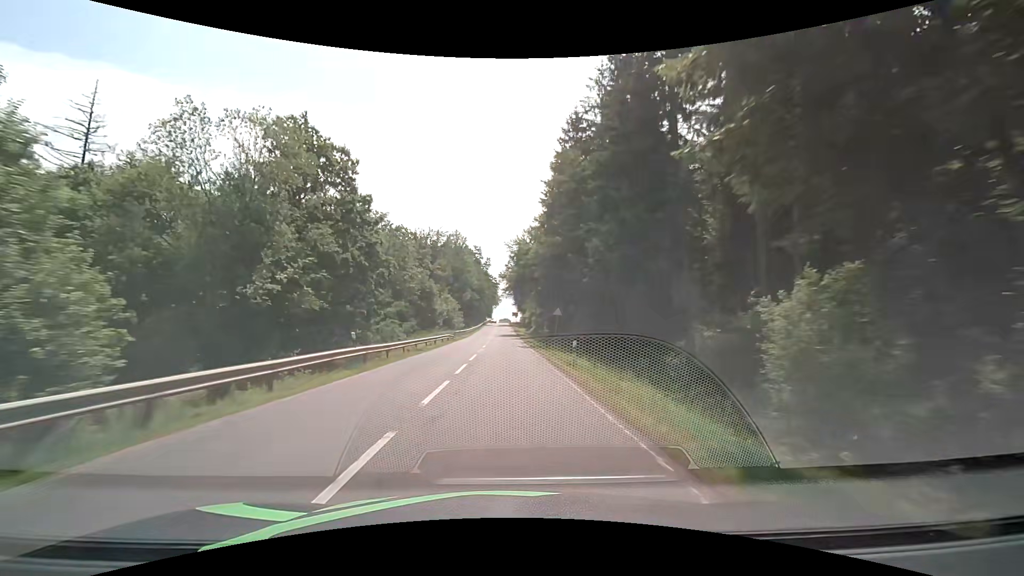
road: secondary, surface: asphalt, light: Day
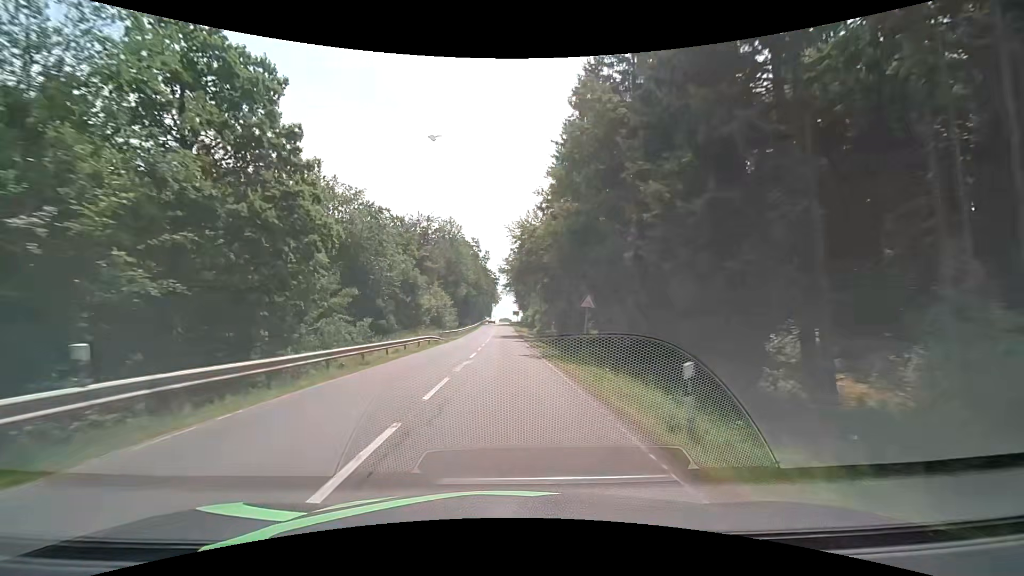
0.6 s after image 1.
(0.0, +11.8) m; 0°
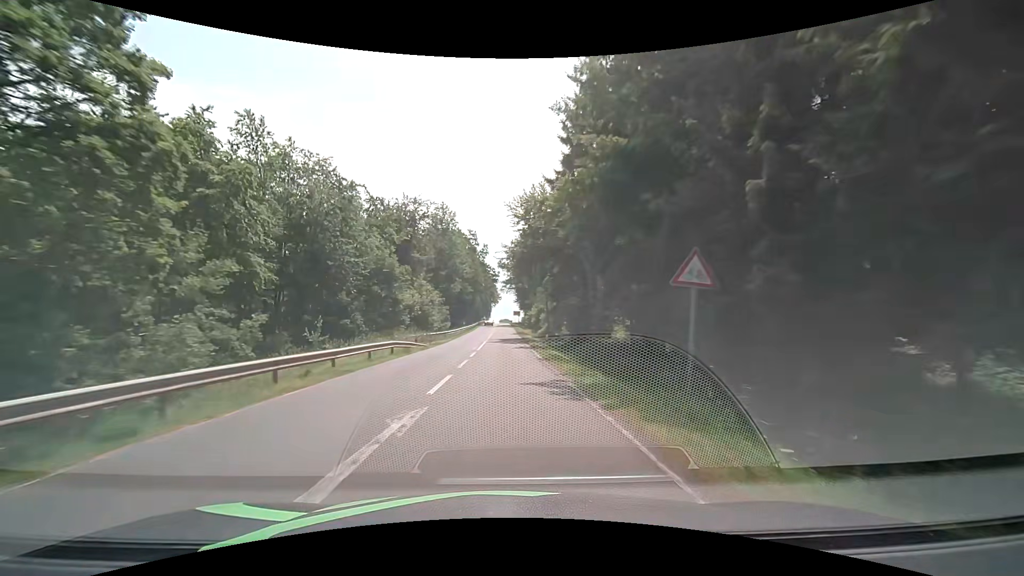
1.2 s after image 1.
(0.0, +11.6) m; 0°
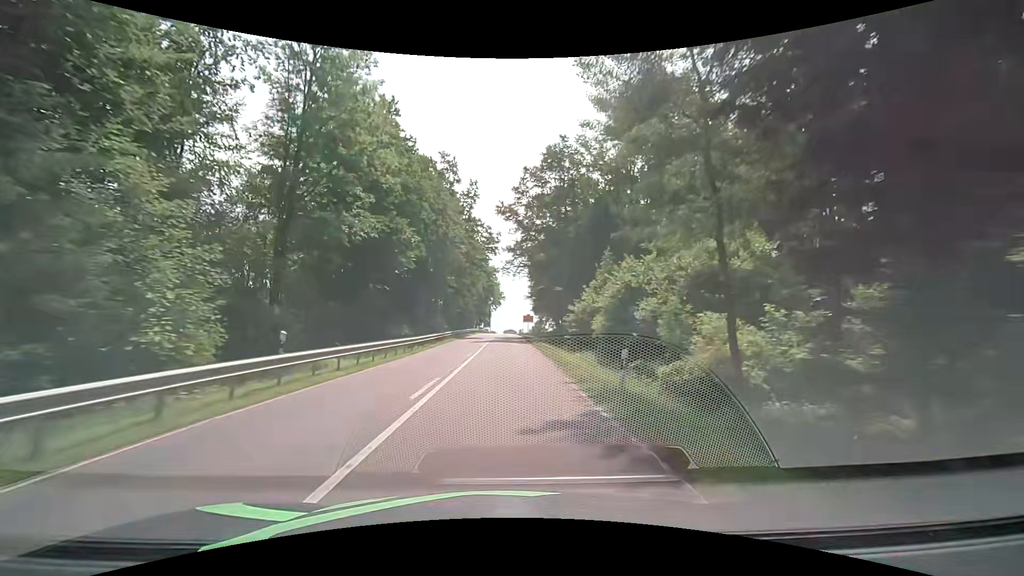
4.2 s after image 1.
(-0.3, +55.7) m; -1°
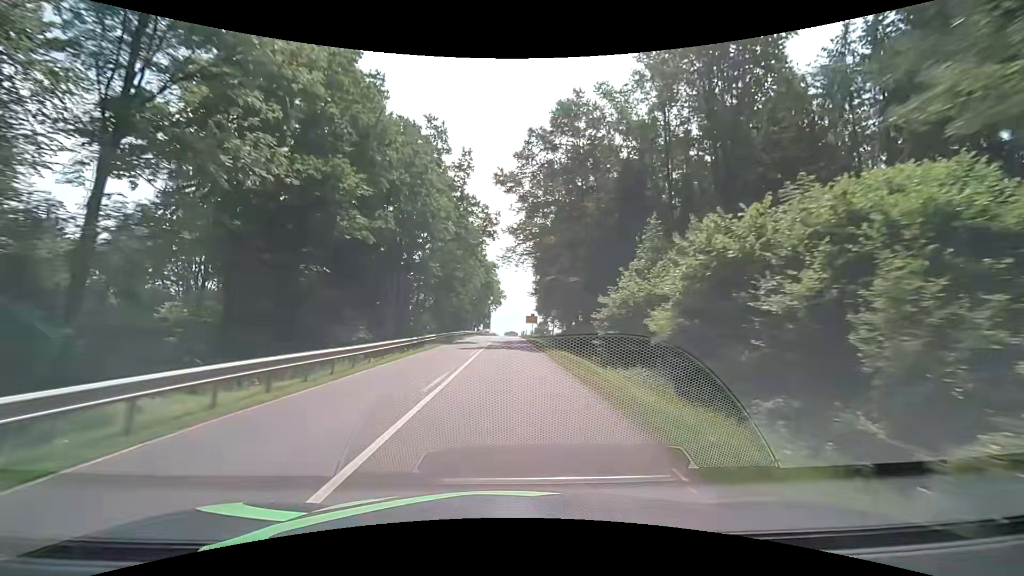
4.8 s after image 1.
(+0.1, +10.8) m; 0°
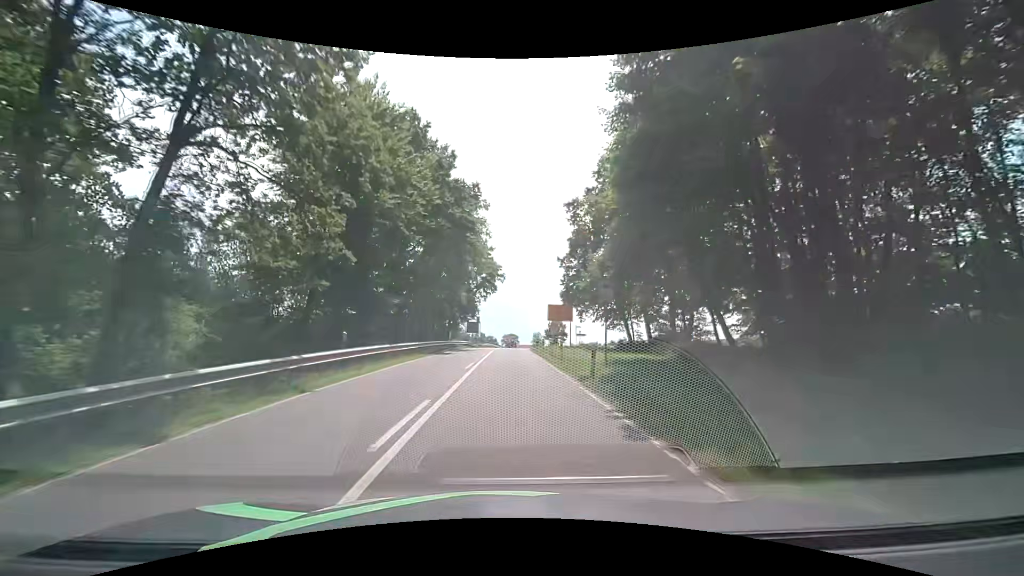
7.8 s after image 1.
(-0.2, +53.5) m; -1°
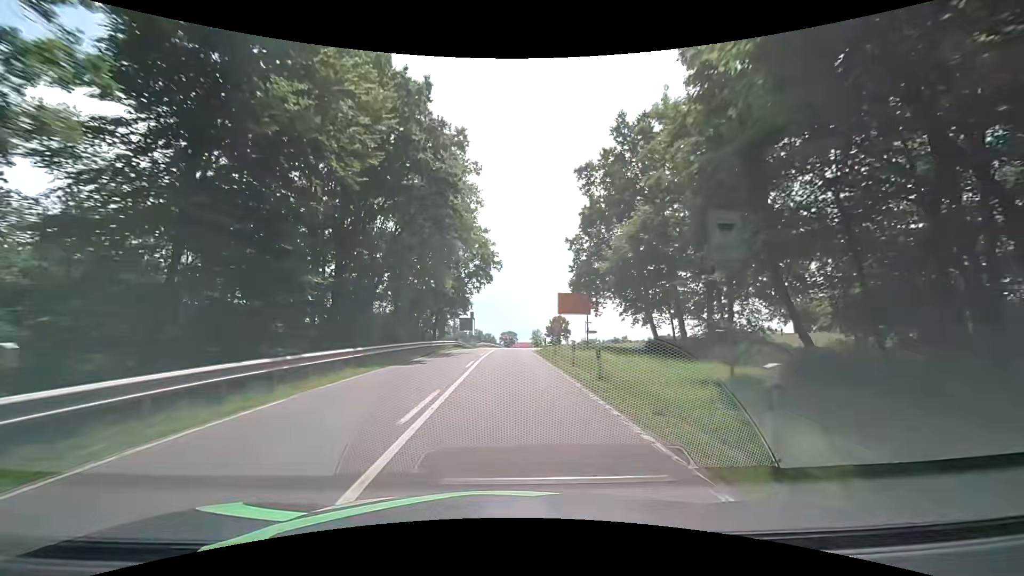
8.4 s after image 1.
(+0.1, +10.7) m; +1°
(0, +10) (0, +20) (0, +30) (0, +40) (0, +50) (+1, +60) (+1, +70) (+1, +80) (+2, +90) (+2, +100) m
